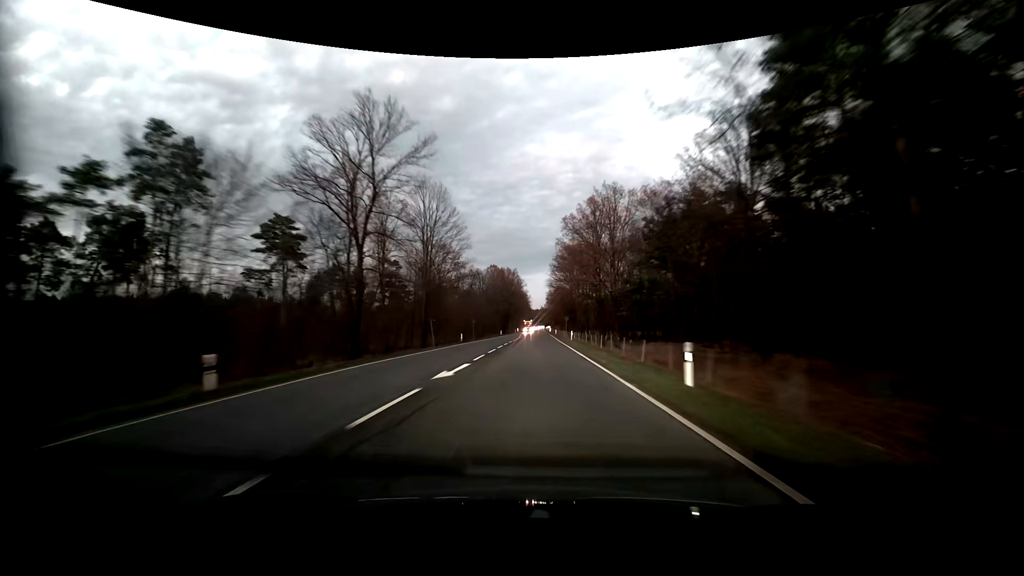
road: primary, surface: asphalt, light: Dusk
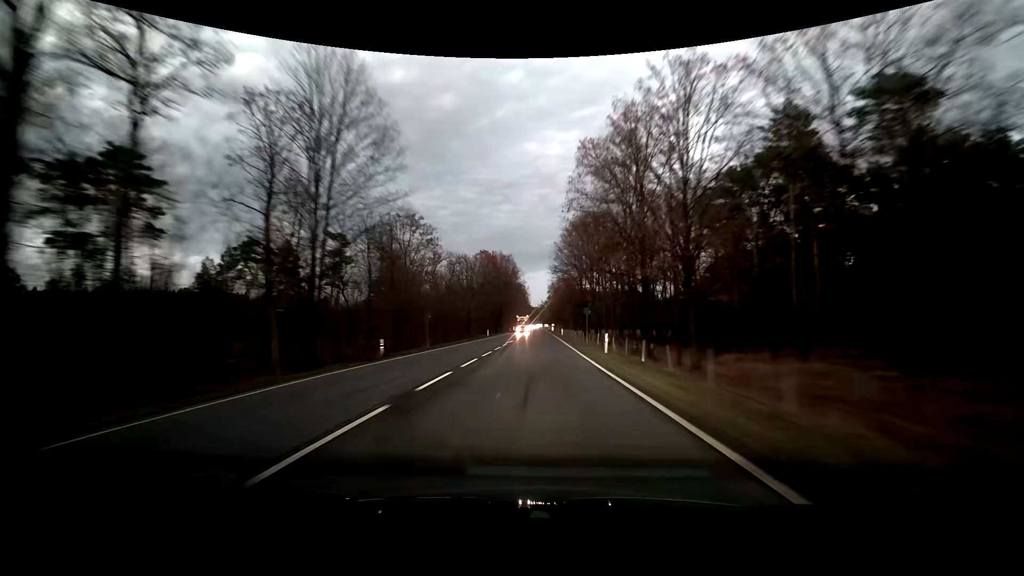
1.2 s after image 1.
(0.0, +27.2) m; 0°
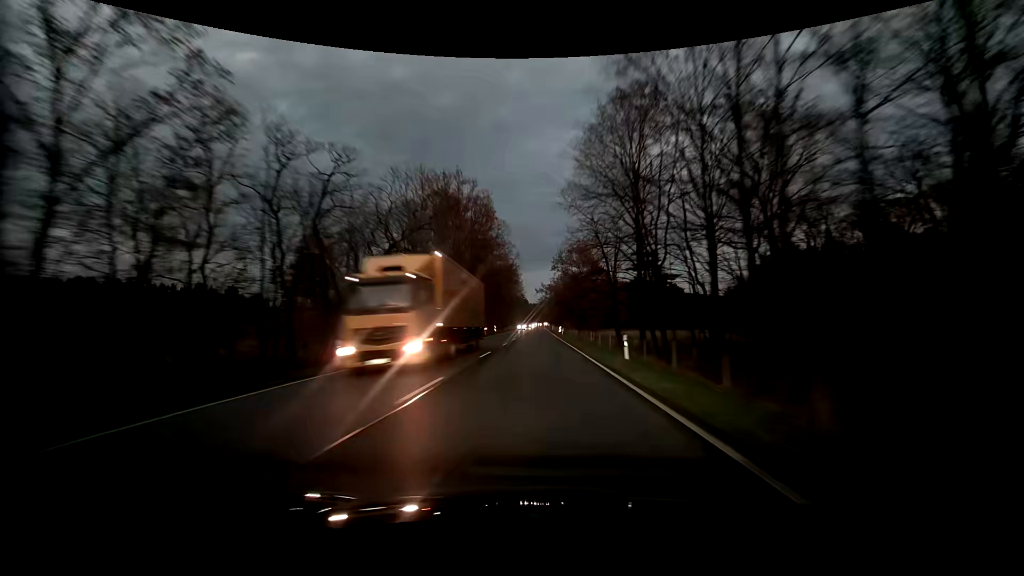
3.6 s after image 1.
(+0.2, +57.2) m; 0°
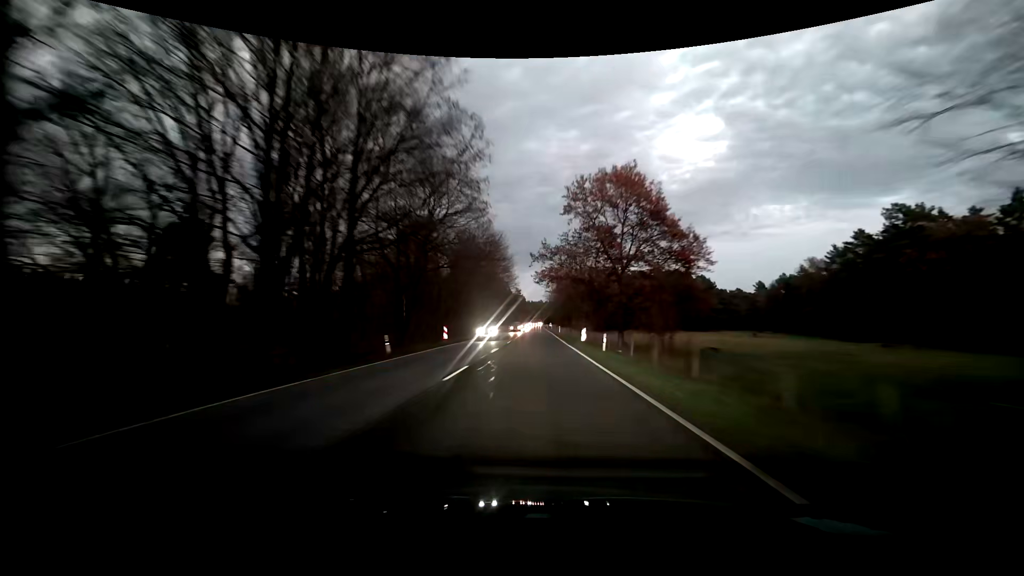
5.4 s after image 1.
(+0.1, +44.9) m; 0°
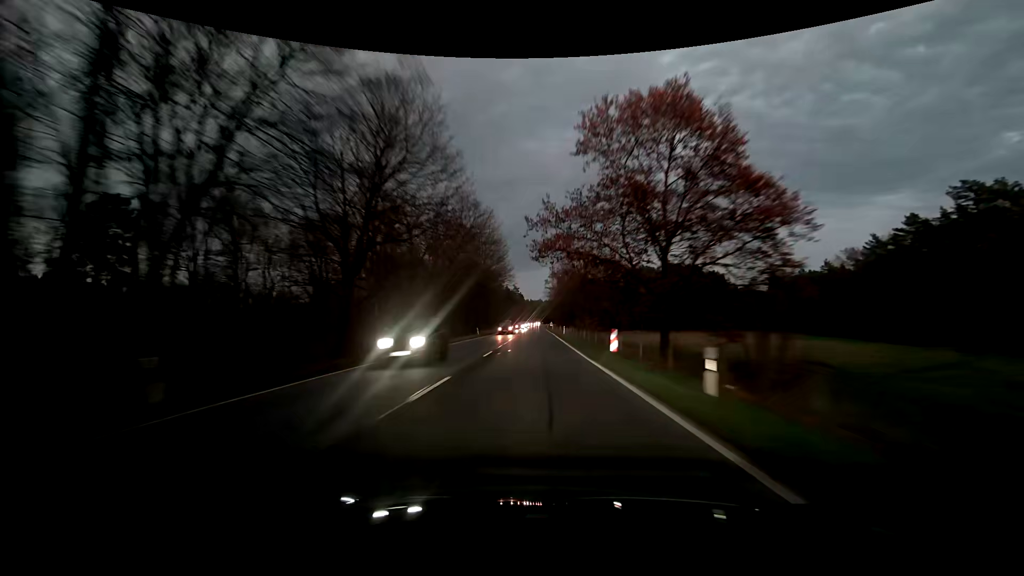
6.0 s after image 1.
(+0.1, +15.3) m; +1°
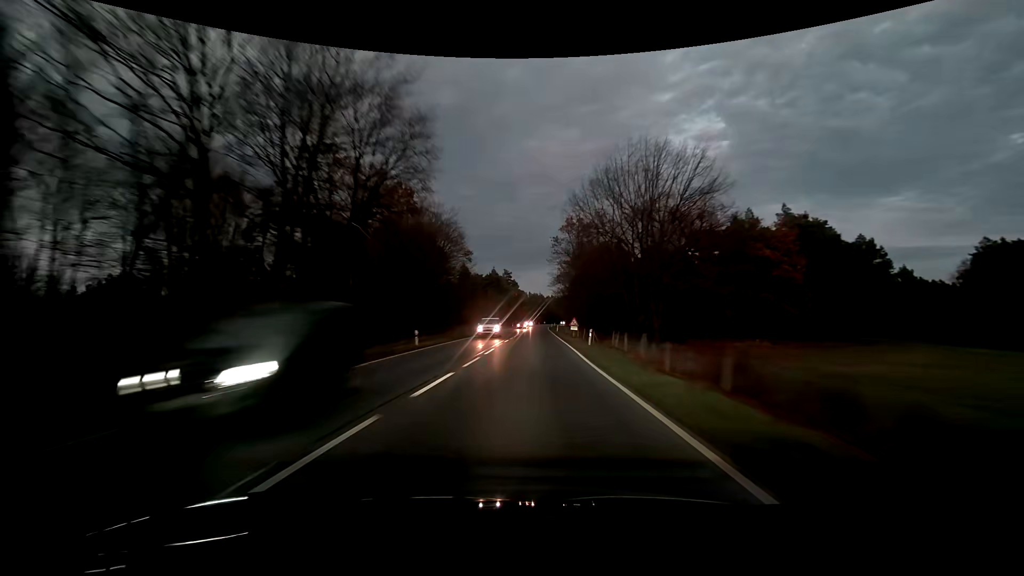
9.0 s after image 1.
(0.0, +77.6) m; 0°
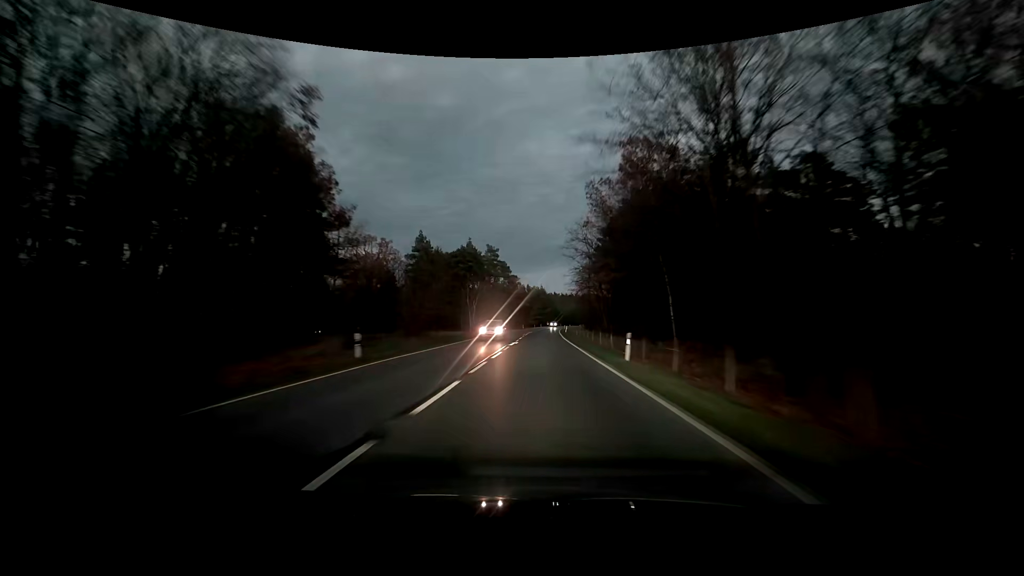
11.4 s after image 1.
(0.0, +61.4) m; 0°
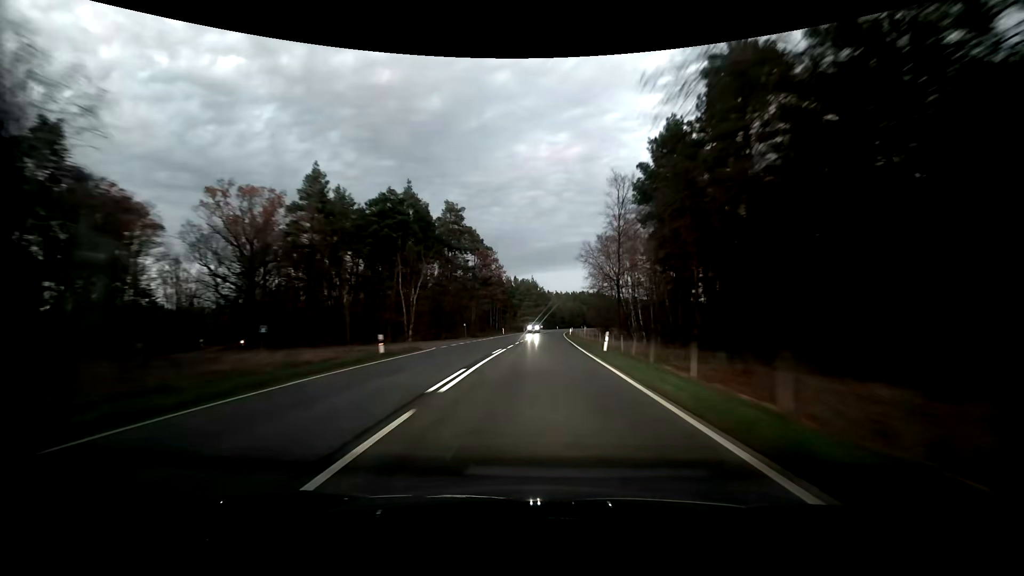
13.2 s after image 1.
(+0.2, +45.9) m; +1°
(0, +10) (0, +20) (0, +30) (0, +40) (+1, +50) (+1, +60) (+2, +70) (+2, +80) (+3, +90) (+3, +100) m
